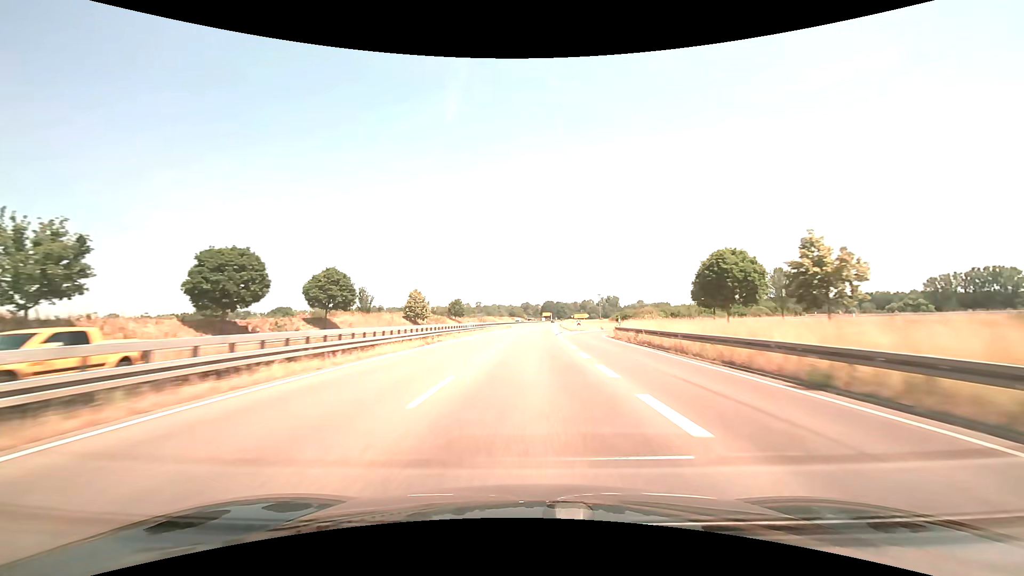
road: trunk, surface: asphalt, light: Day
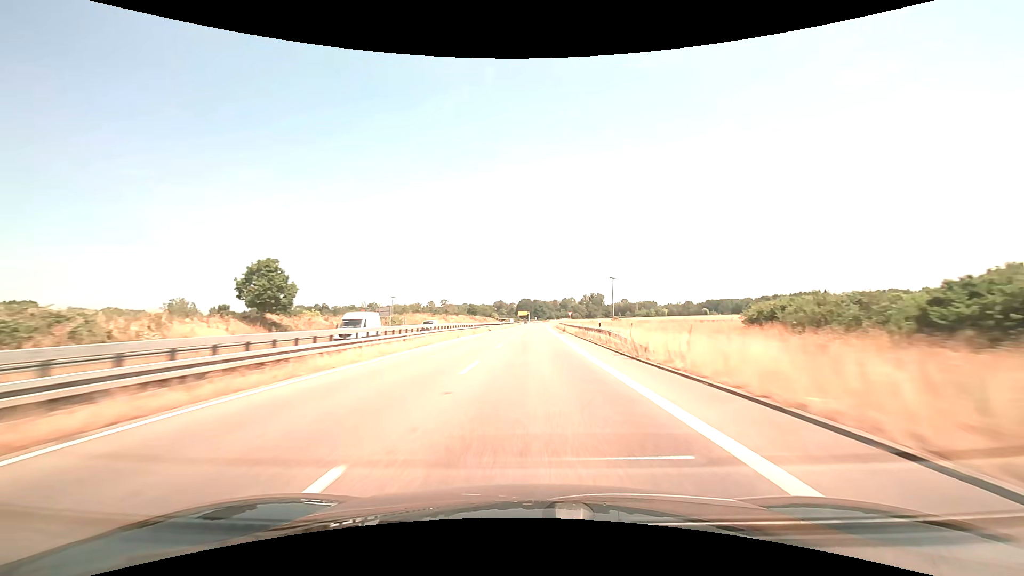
(+2.8, +91.3) m; +3°
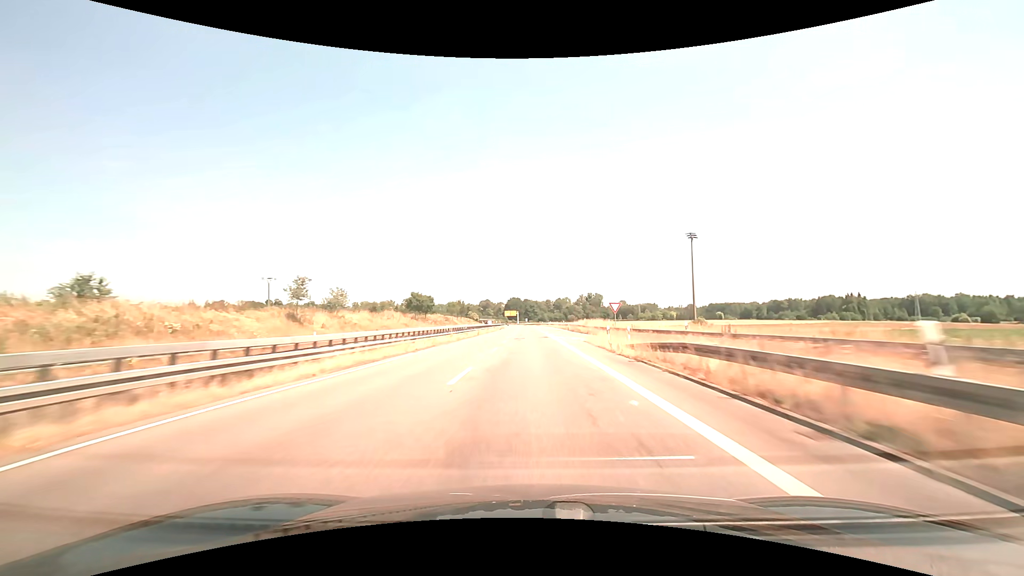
(+0.9, +73.4) m; +1°
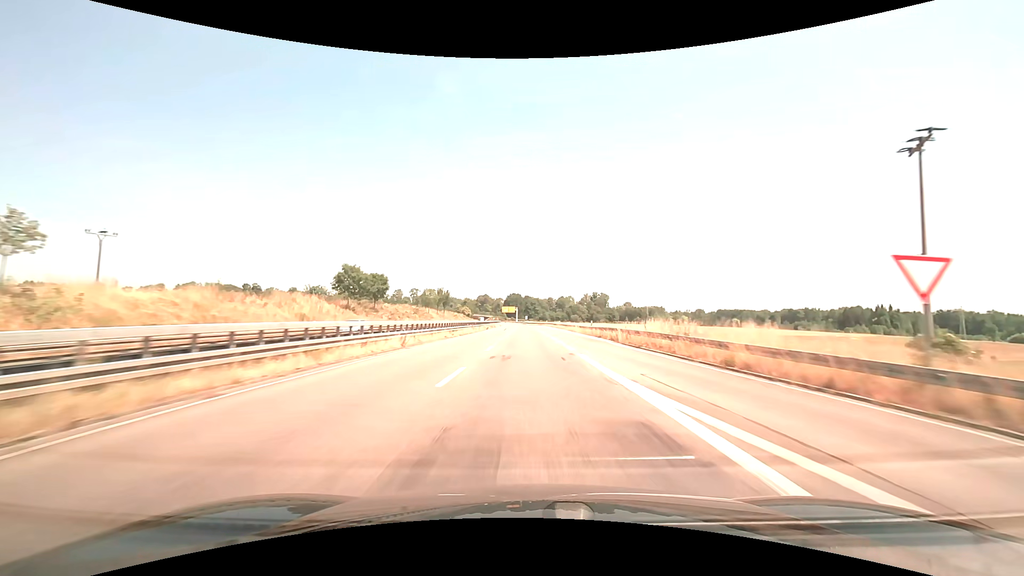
(0.0, +36.9) m; 0°
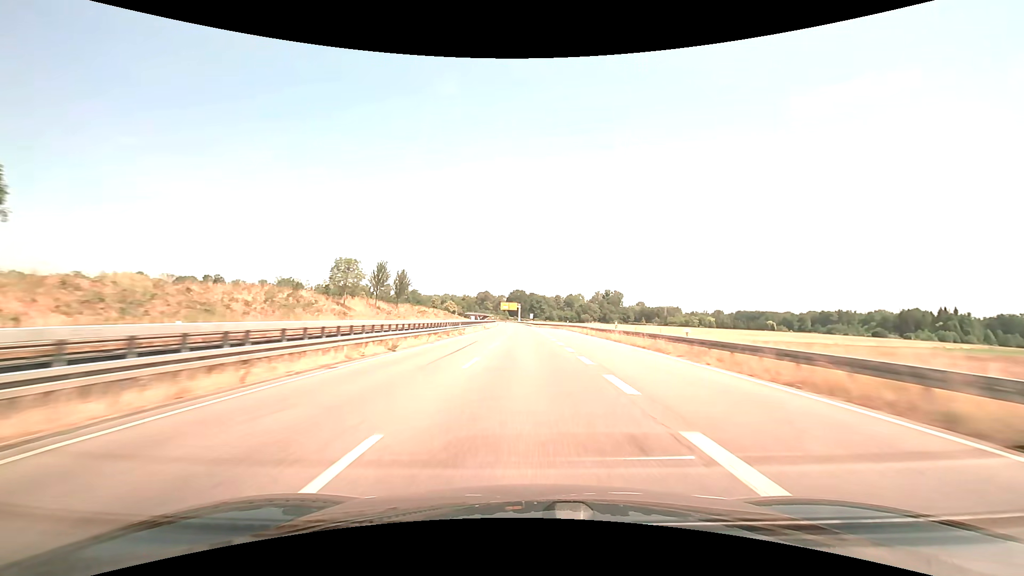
(0.0, +55.5) m; 0°
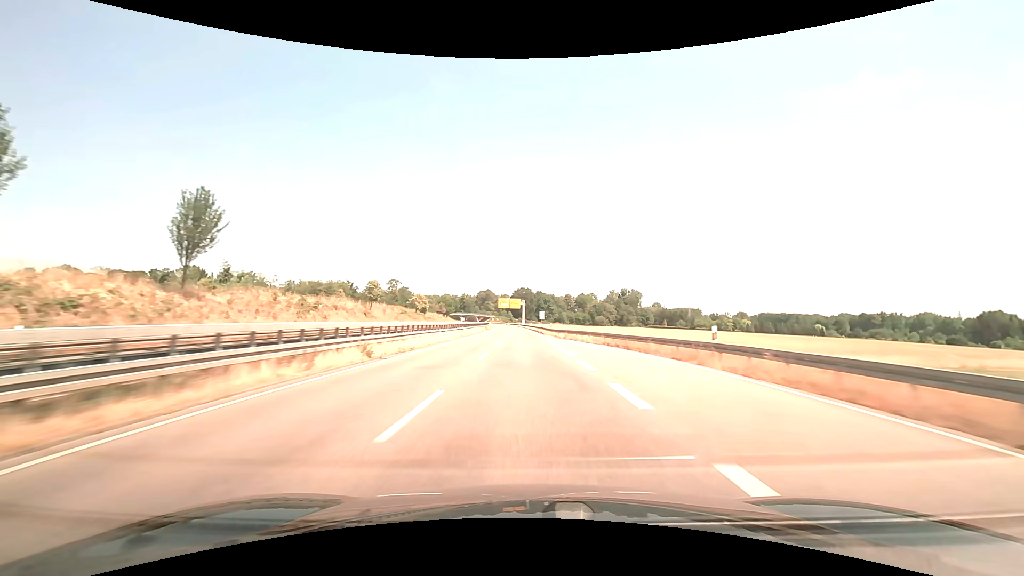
(-0.3, +55.5) m; -1°
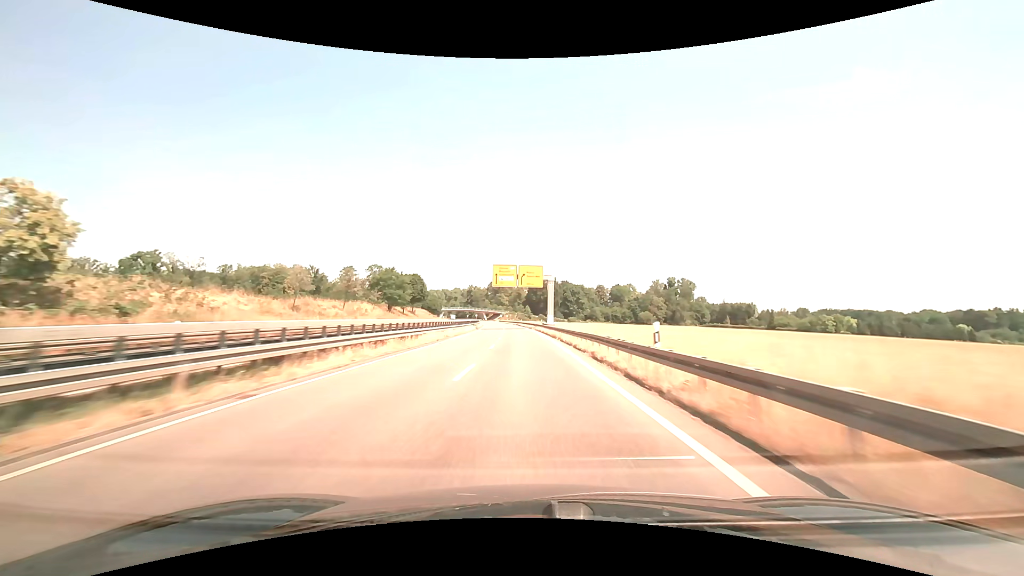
(-1.5, +89.7) m; -2°
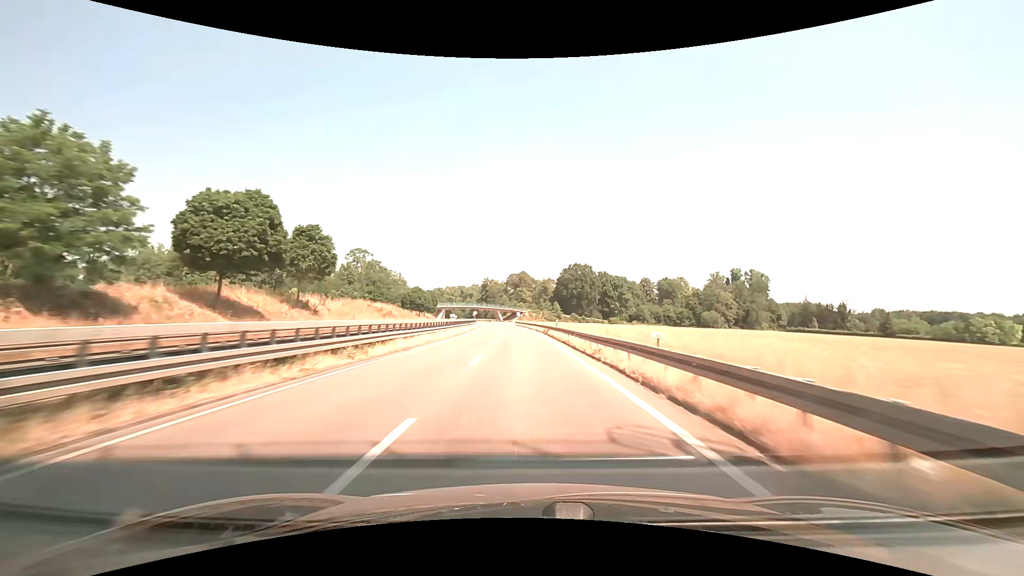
(-1.6, +67.6) m; -3°
(0, +10) (0, +20) (0, +30) (-1, +40) (-1, +50) (-1, +60) (-2, +70) (-3, +80) (-3, +90) (-4, +100) m
